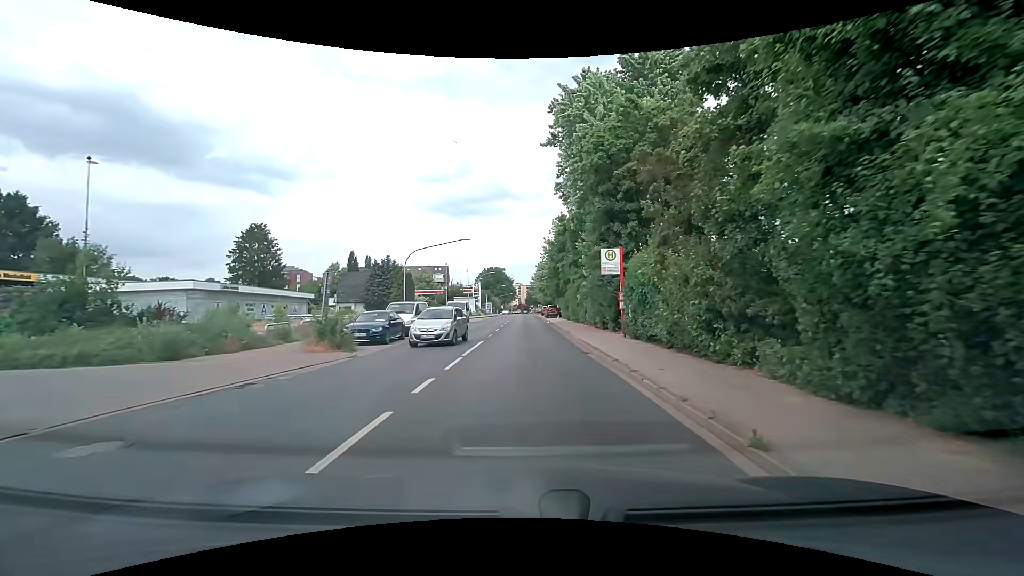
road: secondary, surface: asphalt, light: Day
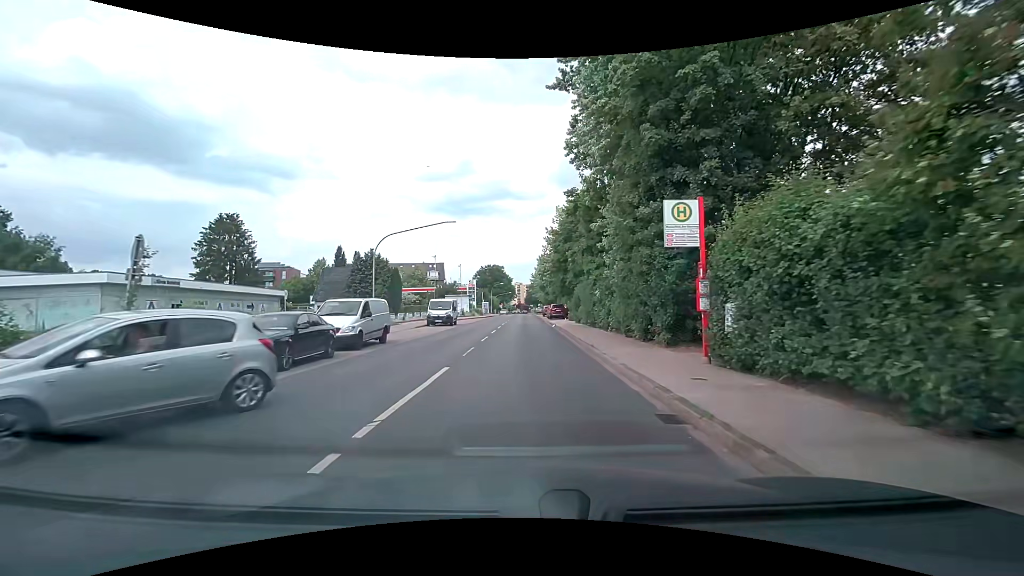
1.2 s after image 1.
(0.0, +8.9) m; 0°
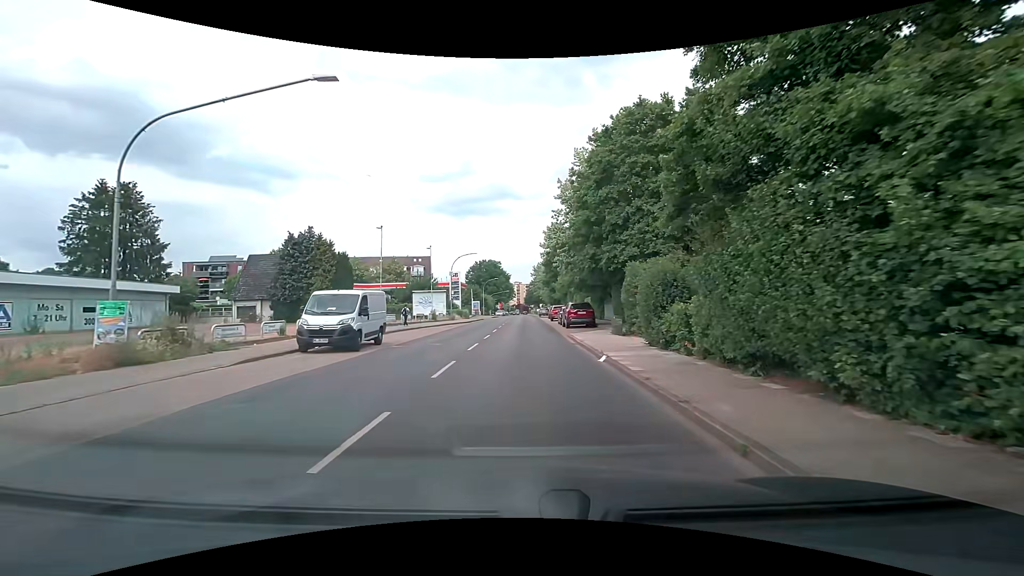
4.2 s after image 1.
(0.0, +22.5) m; -1°
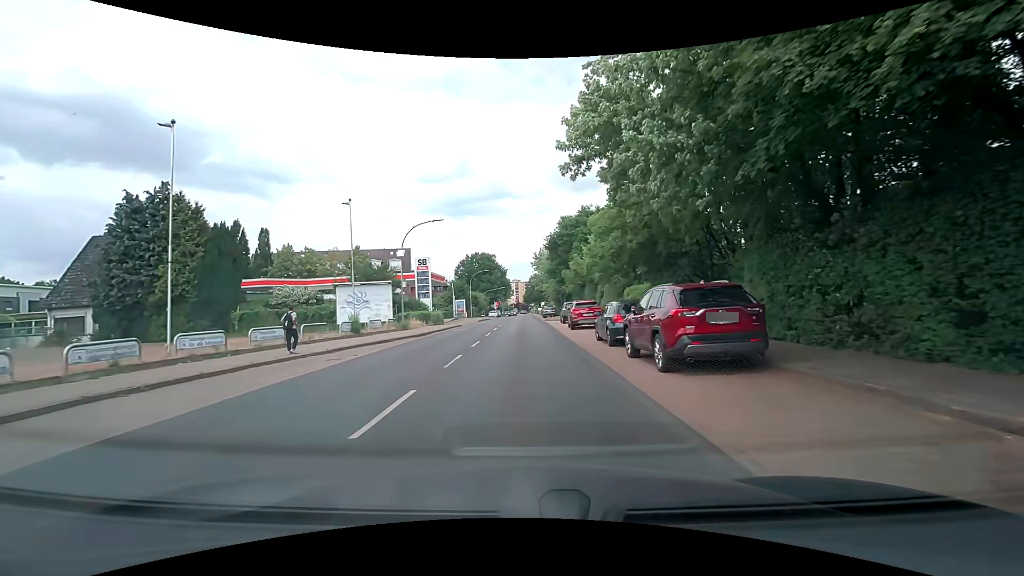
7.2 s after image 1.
(+0.2, +22.4) m; +1°
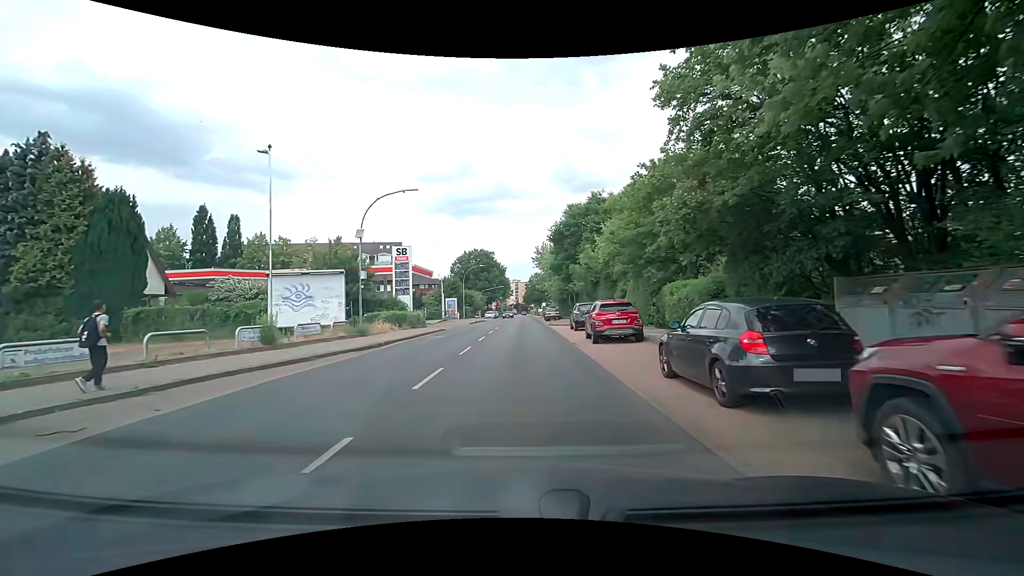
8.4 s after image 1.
(0.0, +9.0) m; -1°
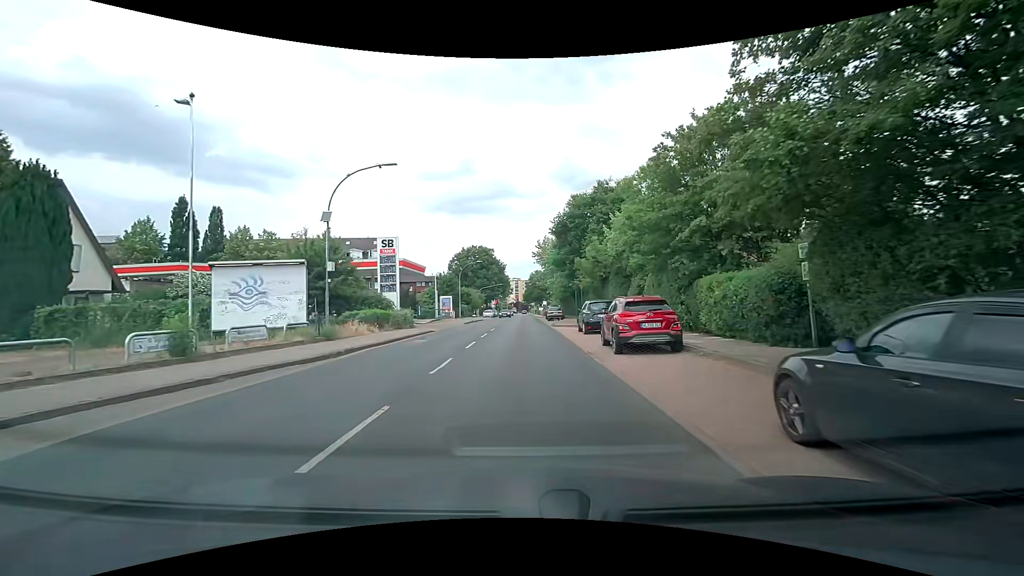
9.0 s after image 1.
(0.0, +4.5) m; +1°
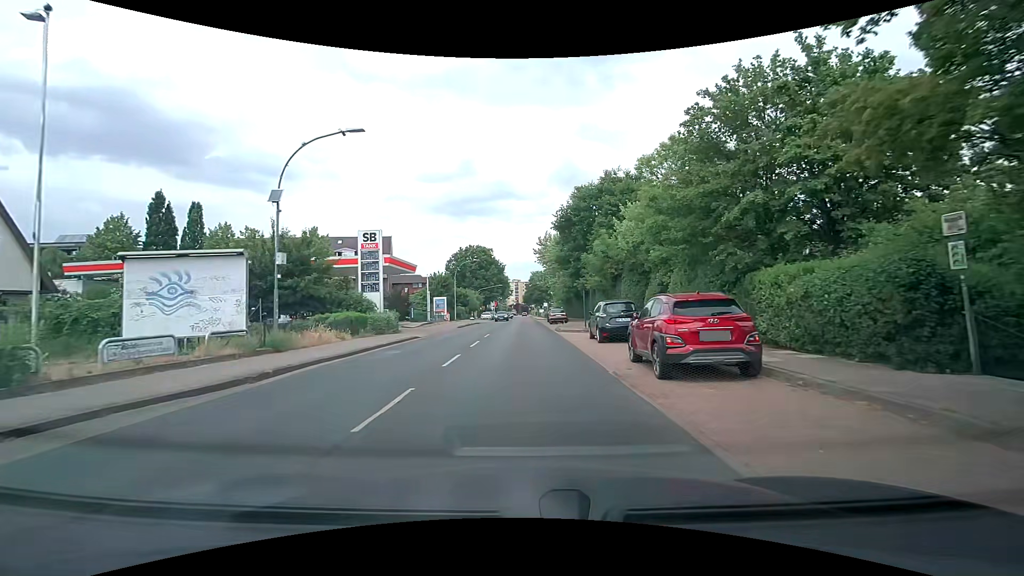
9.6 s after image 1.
(-0.1, +4.5) m; 0°
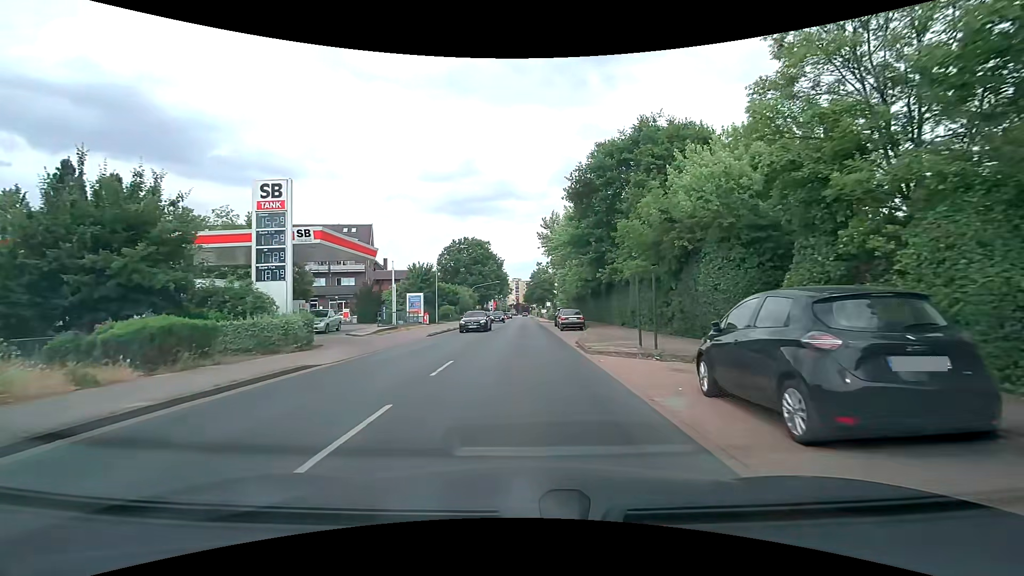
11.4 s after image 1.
(-0.1, +13.4) m; 0°
(0, +10) (0, +20) (0, +30) (0, +40) (0, +50) (0, +60) (0, +70) (0, +80) (0, +90) (0, +100) m
